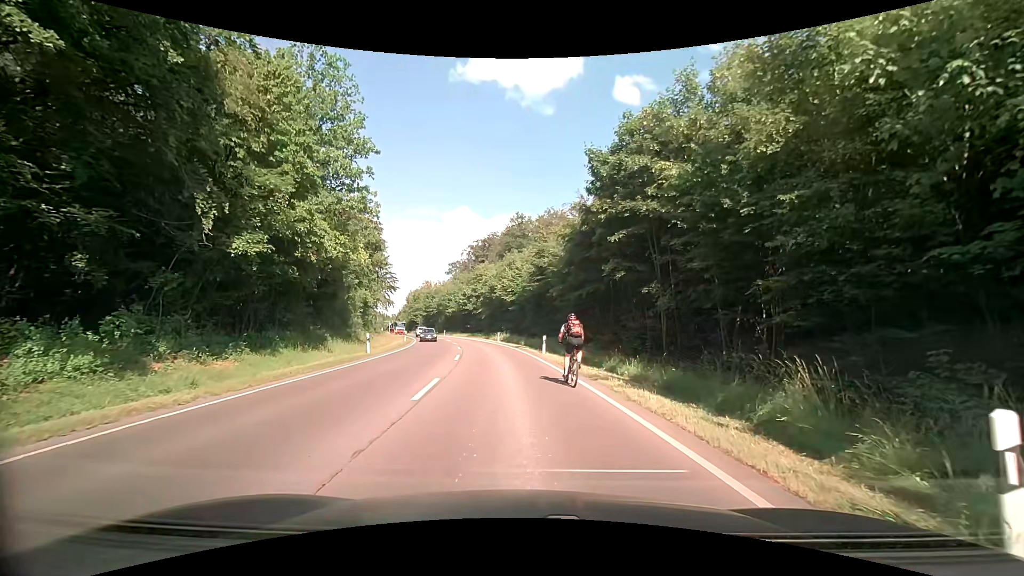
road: secondary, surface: asphalt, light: Day
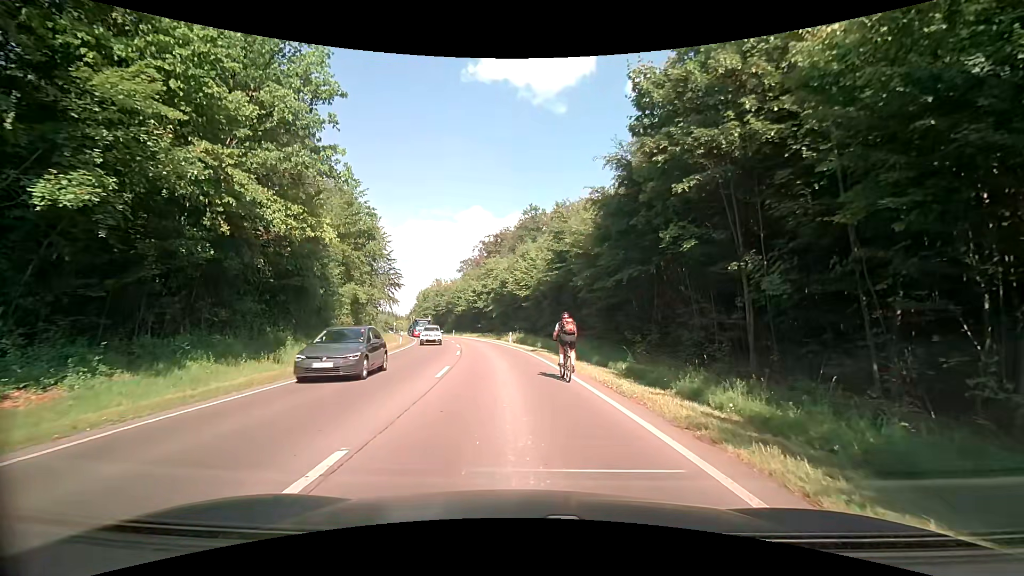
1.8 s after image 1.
(0.0, +7.9) m; 0°
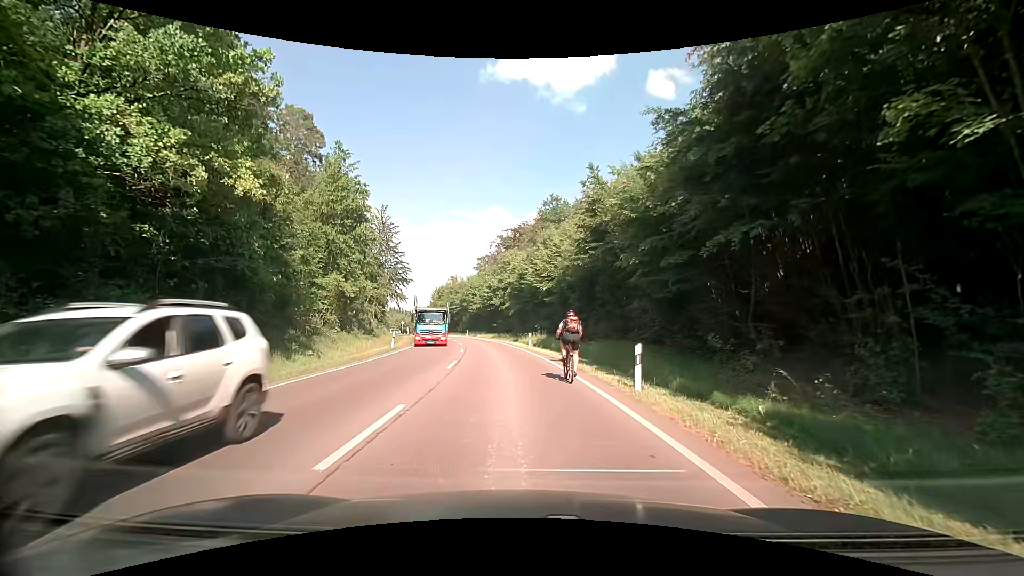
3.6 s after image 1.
(-0.3, +9.1) m; -1°
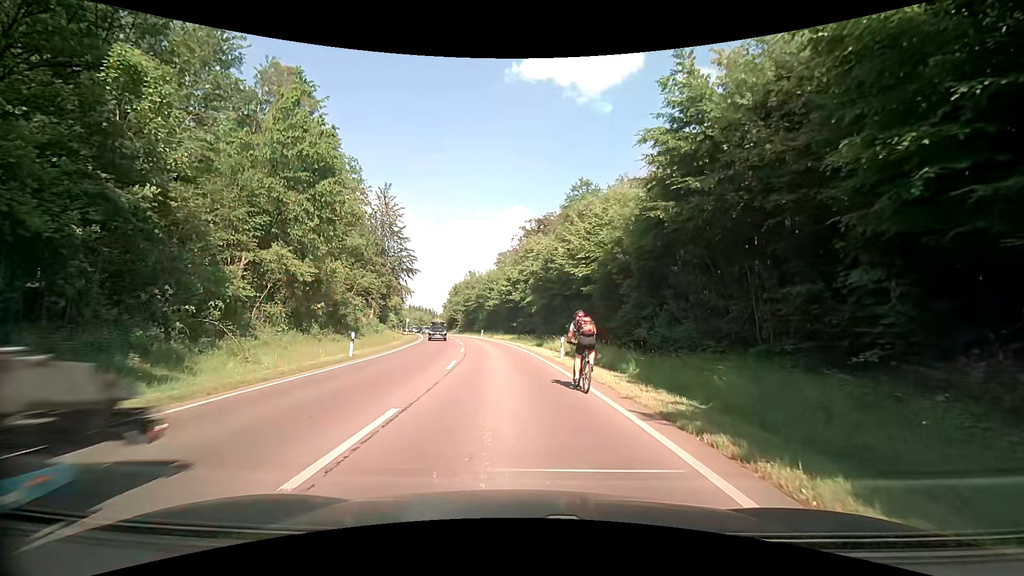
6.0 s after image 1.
(-0.7, +12.5) m; -4°
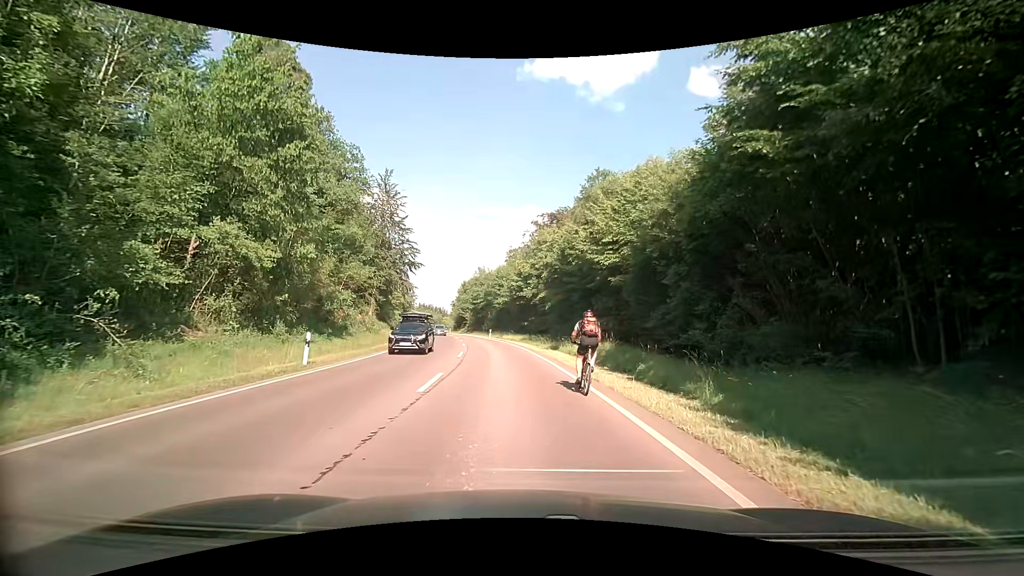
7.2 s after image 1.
(-0.1, +5.9) m; -1°
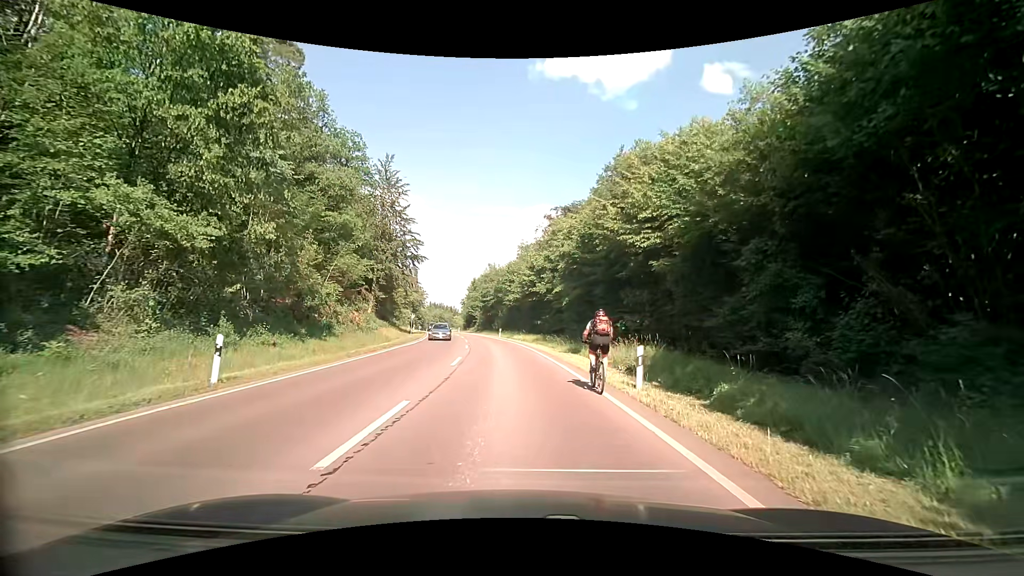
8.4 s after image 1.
(-0.1, +5.7) m; -2°
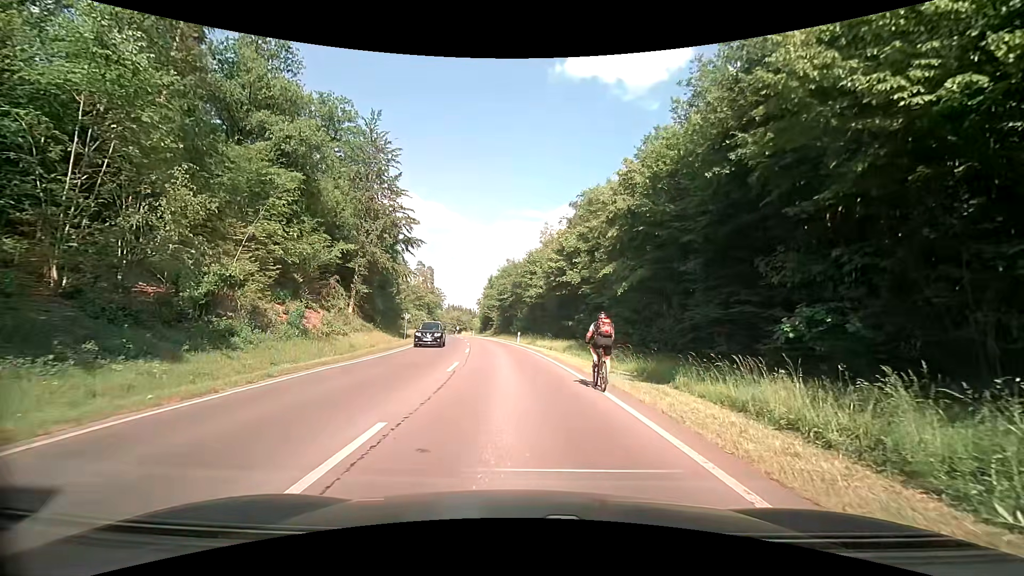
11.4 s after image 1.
(-0.3, +14.0) m; -2°
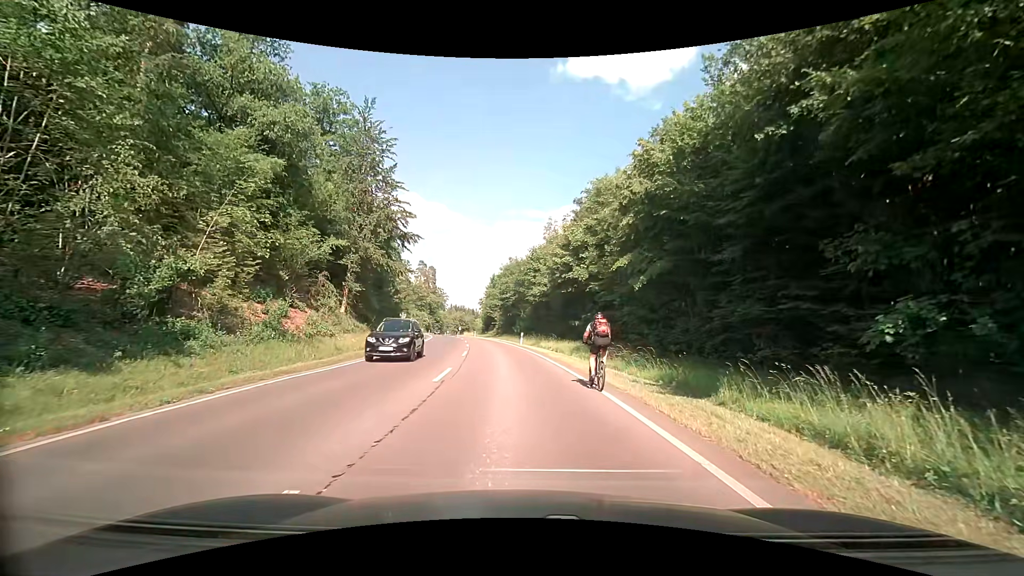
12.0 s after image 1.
(0.0, +2.8) m; 0°
(0, +10) (-1, +20) (-2, +30) (-3, +40) (-4, +50) (-6, +60) (-7, +70) (-9, +79) (-11, +89) (-13, +99) m
